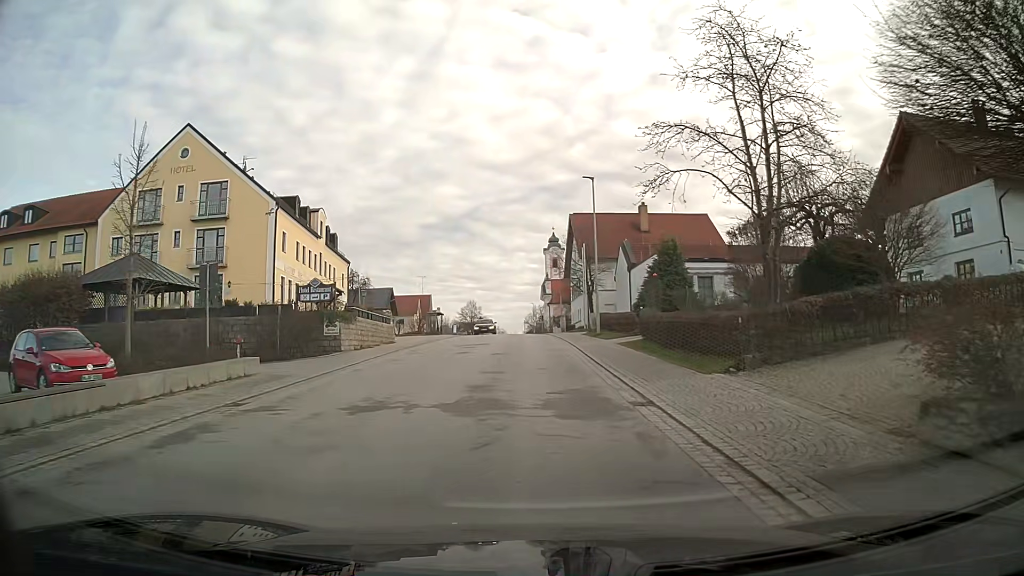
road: secondary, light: Day
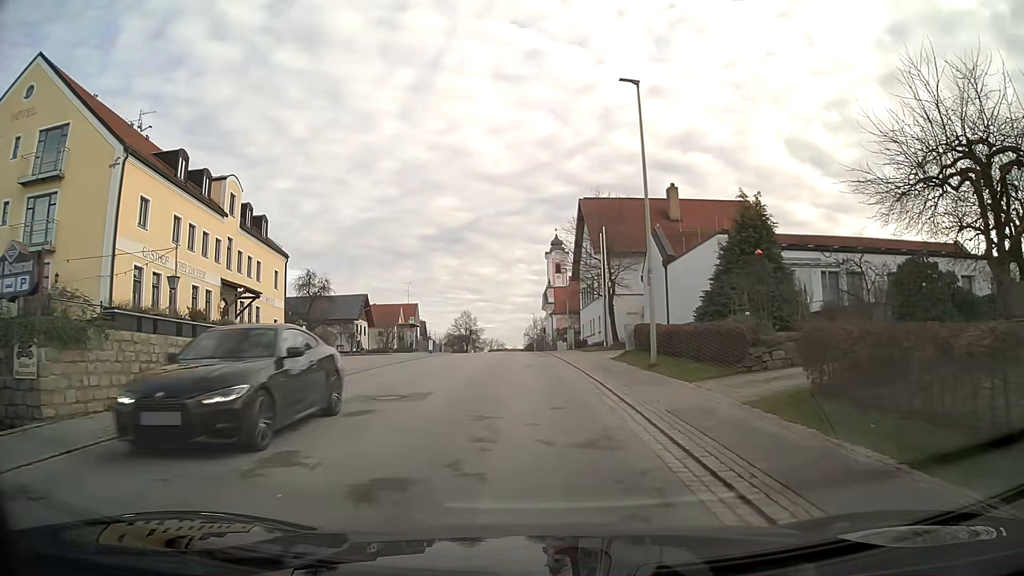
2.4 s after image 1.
(0.0, +16.7) m; 0°
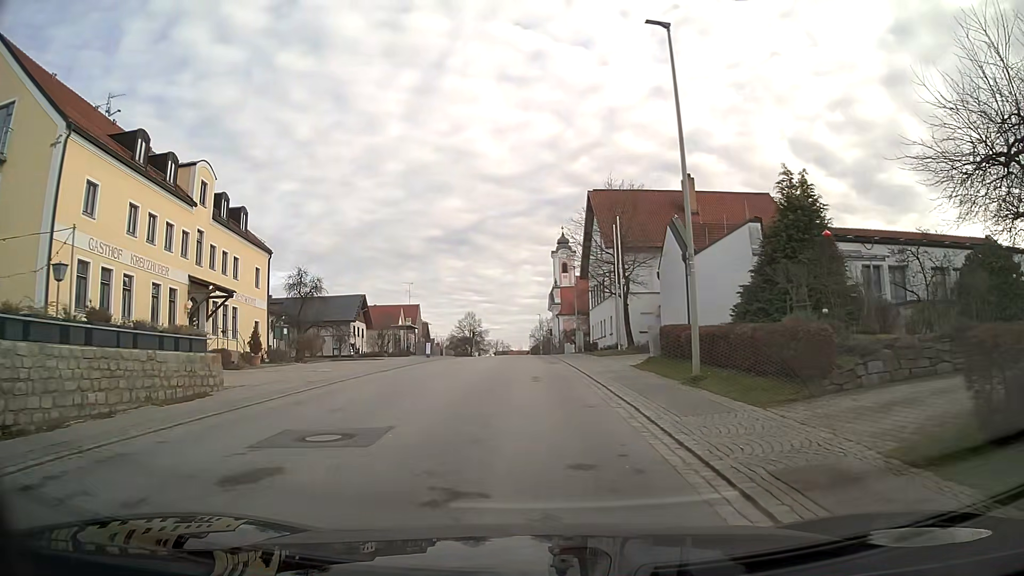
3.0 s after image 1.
(0.0, +4.3) m; -1°
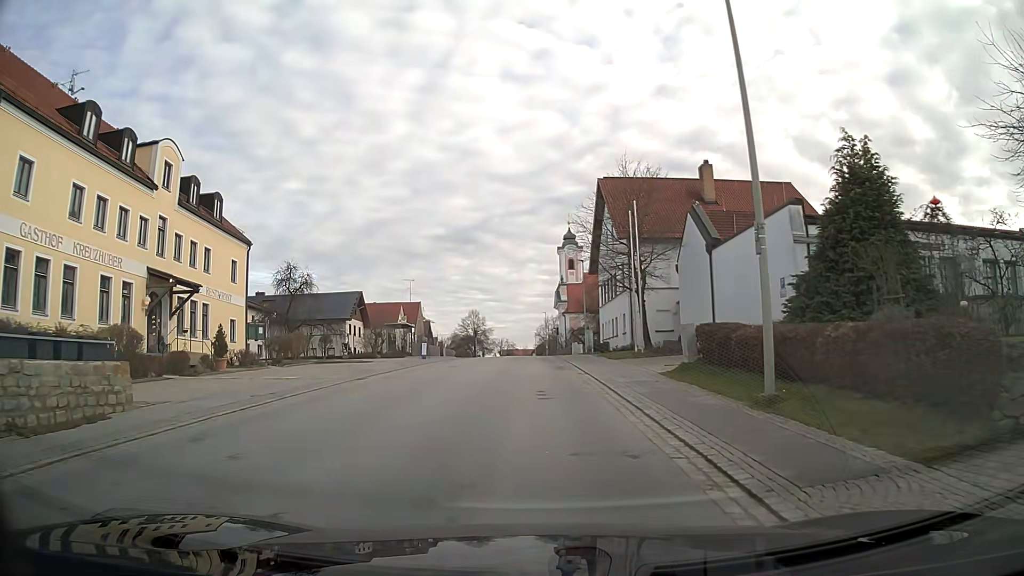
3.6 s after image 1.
(0.0, +4.3) m; 0°
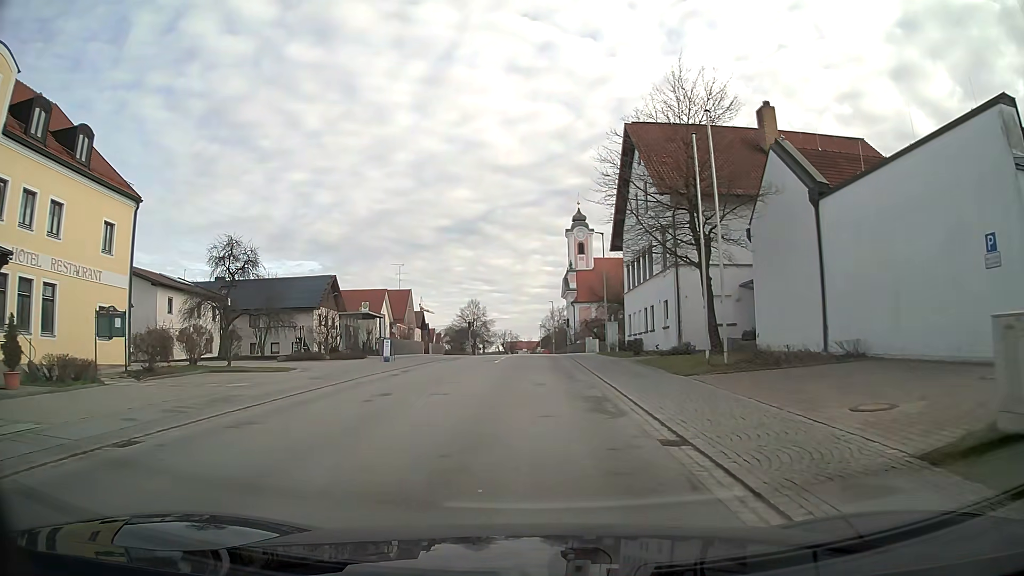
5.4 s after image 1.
(-0.1, +13.2) m; -1°
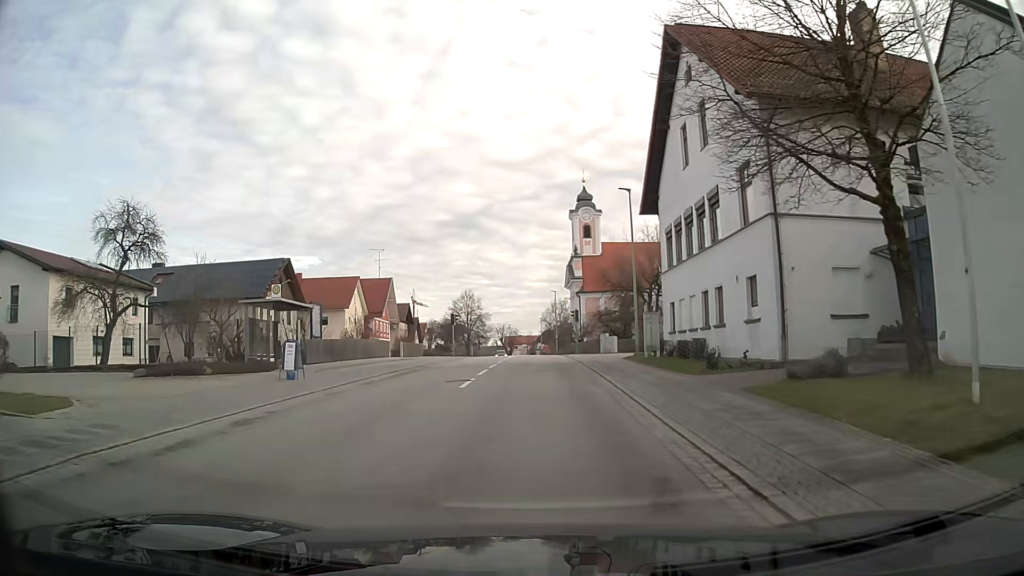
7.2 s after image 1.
(0.0, +13.5) m; 0°
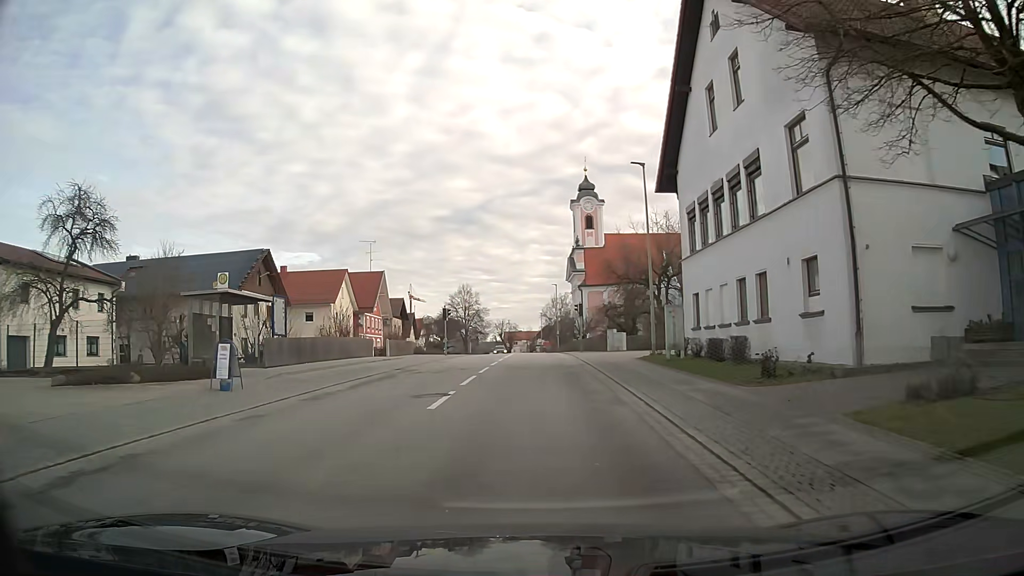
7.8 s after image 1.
(0.0, +4.5) m; 0°
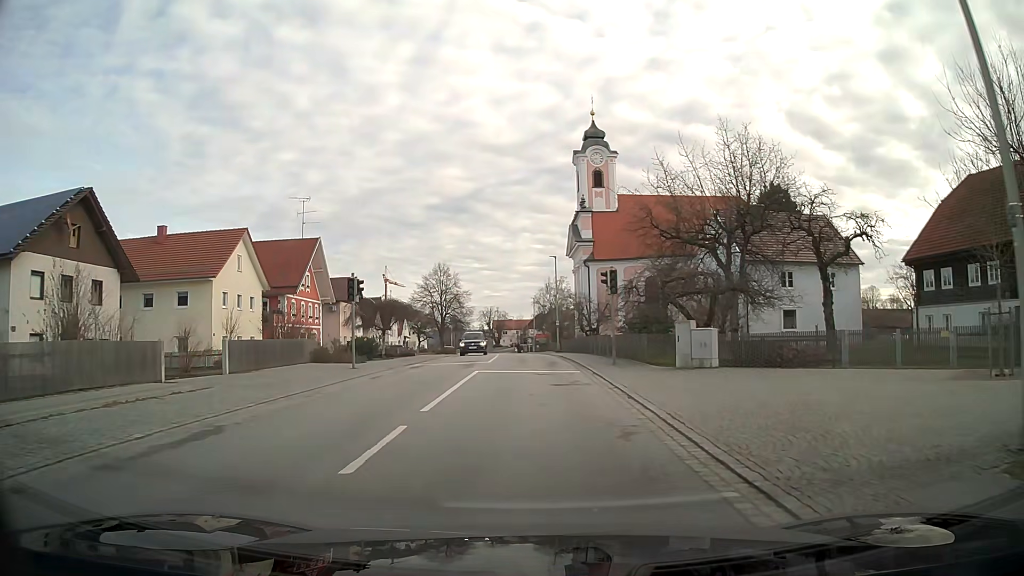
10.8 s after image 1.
(+0.2, +22.8) m; +1°
(0, +10) (0, +20) (0, +30) (-1, +40) (-1, +50) (-2, +60) (-2, +70) (-3, +80) (-4, +90) (-5, +100) m
